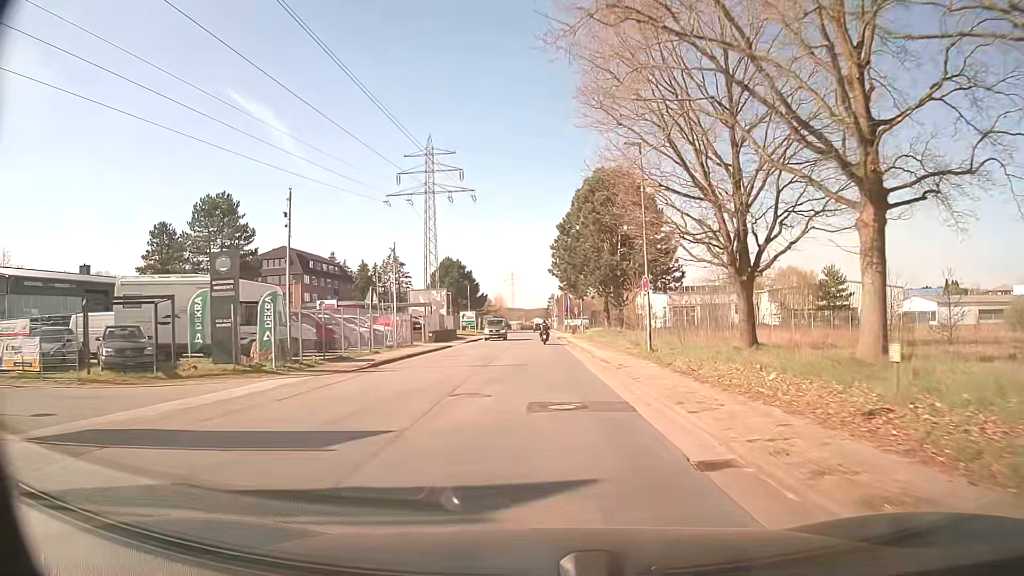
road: residential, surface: asphalt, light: Day
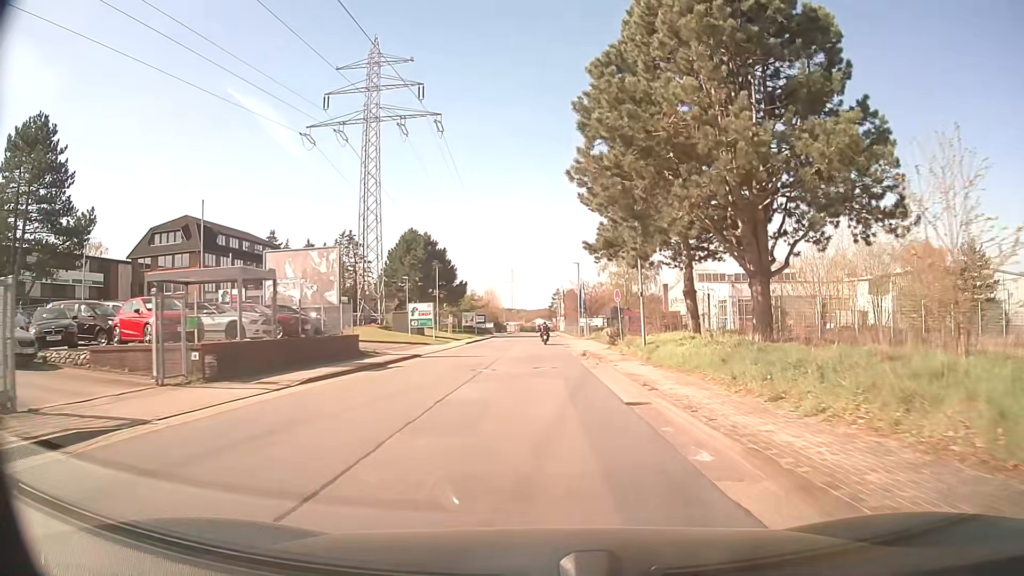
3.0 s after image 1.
(-0.1, +36.0) m; 0°
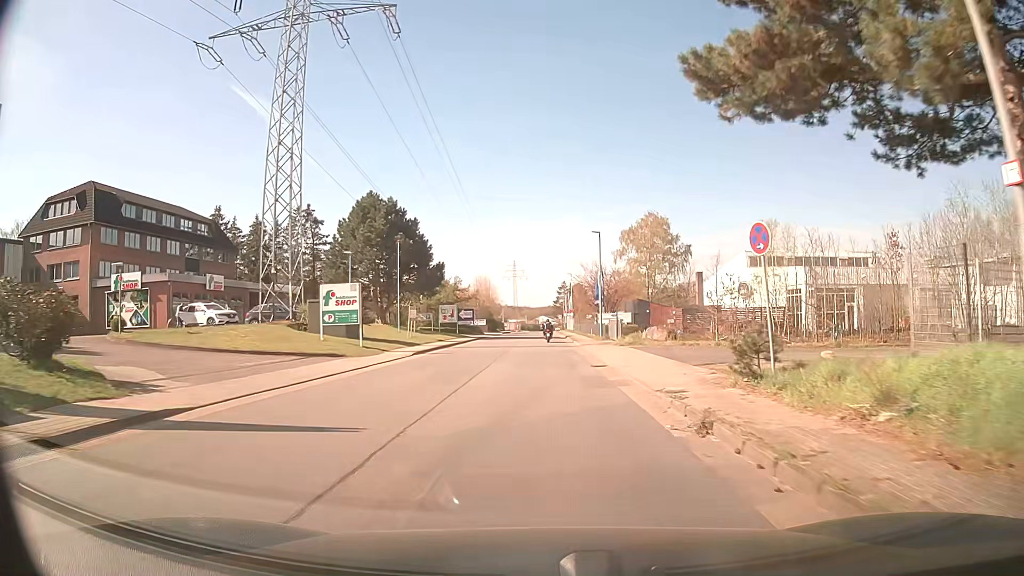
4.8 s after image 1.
(-0.1, +22.1) m; 0°
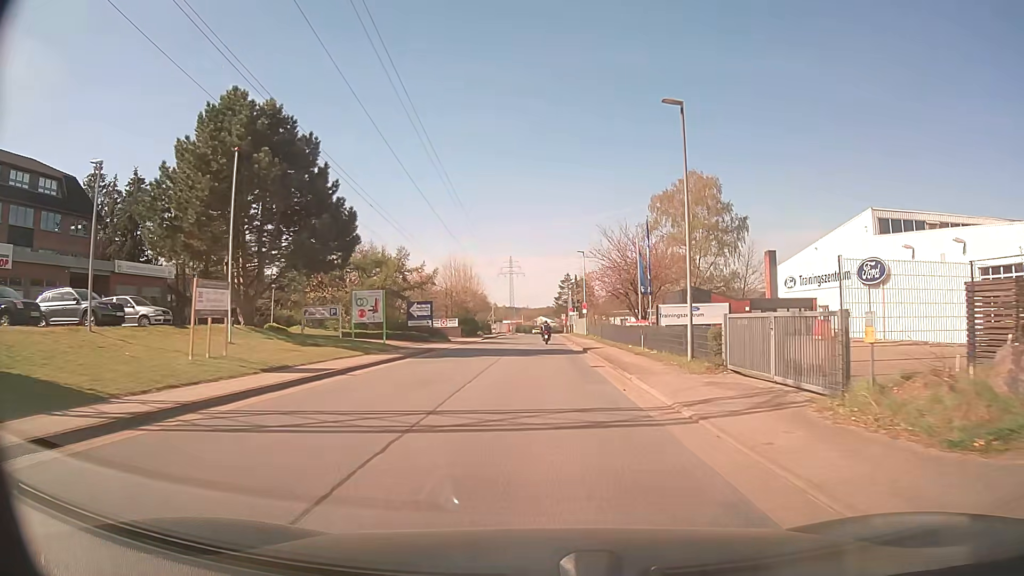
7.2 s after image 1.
(-0.1, +29.3) m; 0°
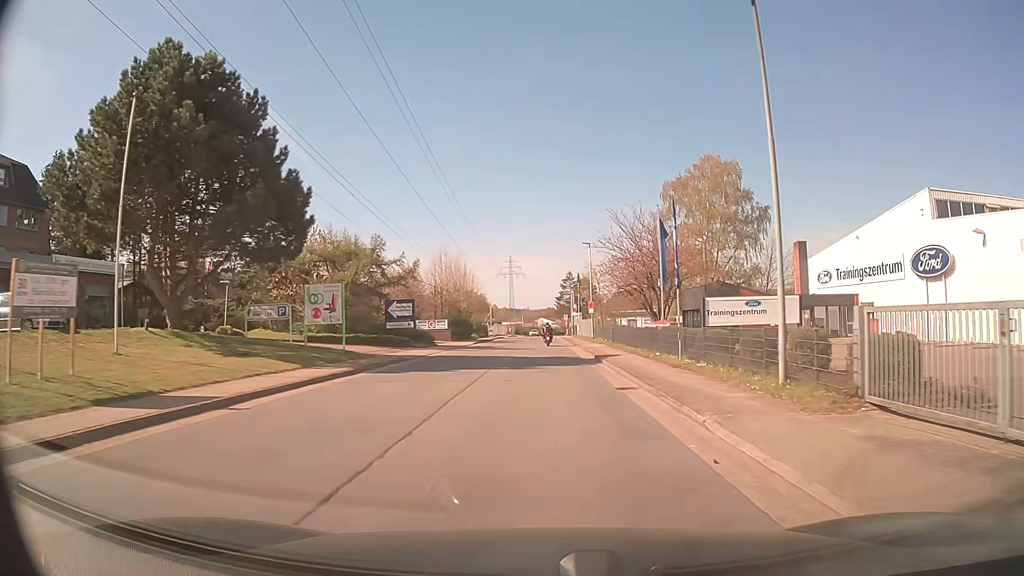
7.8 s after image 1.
(0.0, +7.4) m; 0°
